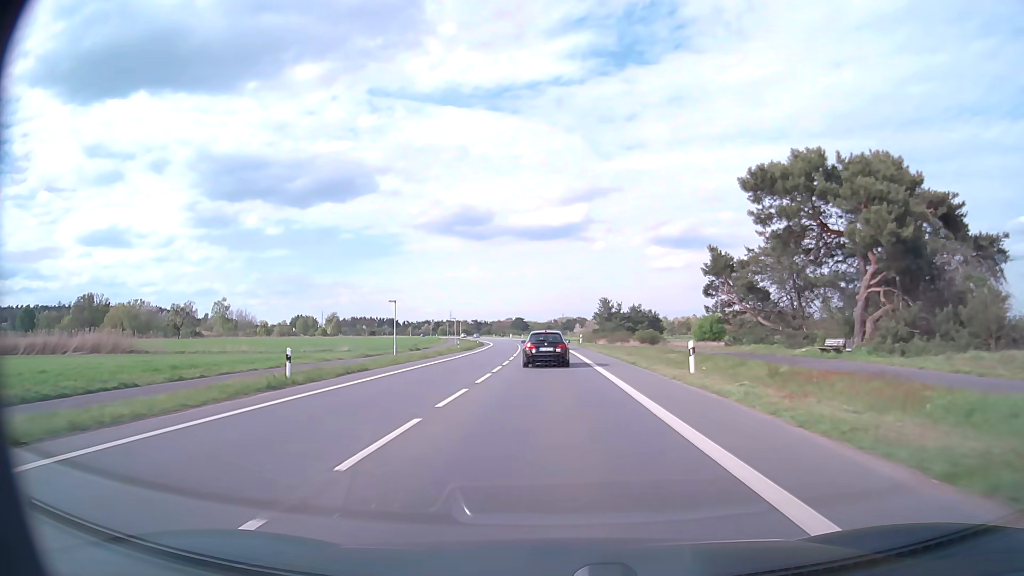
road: primary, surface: asphalt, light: Day
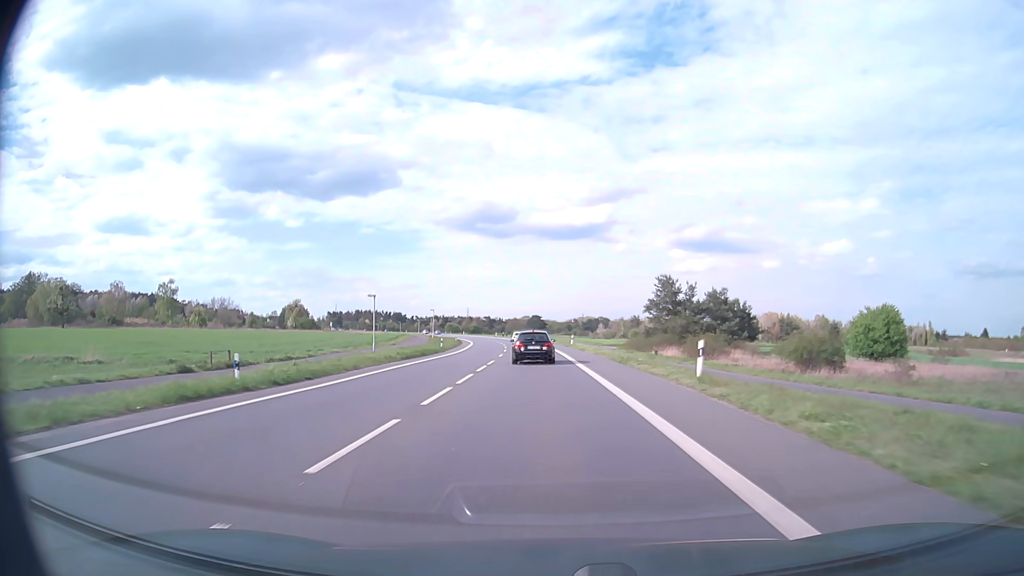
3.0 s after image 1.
(-0.5, +54.2) m; -2°
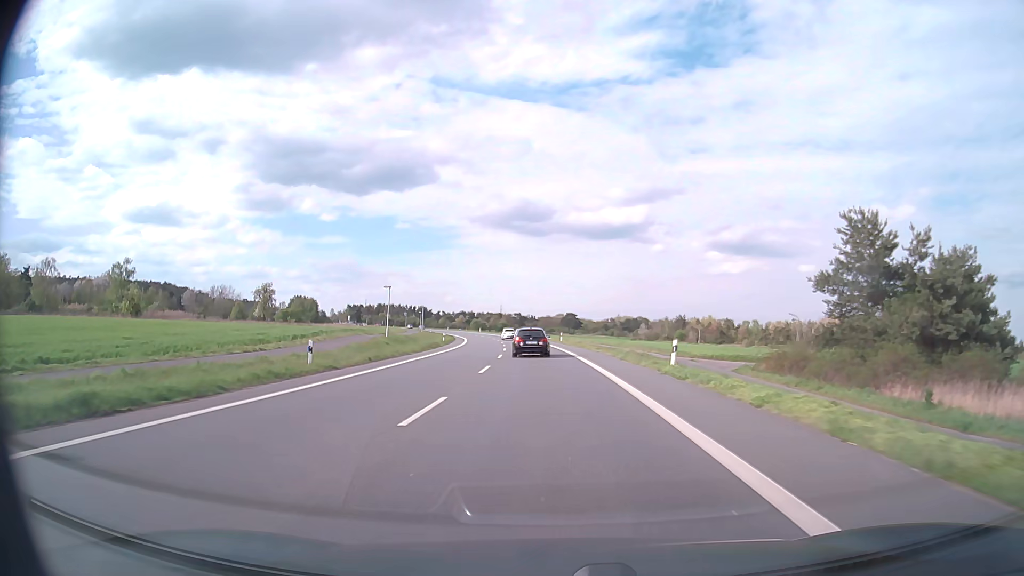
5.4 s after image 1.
(-1.2, +43.9) m; -3°
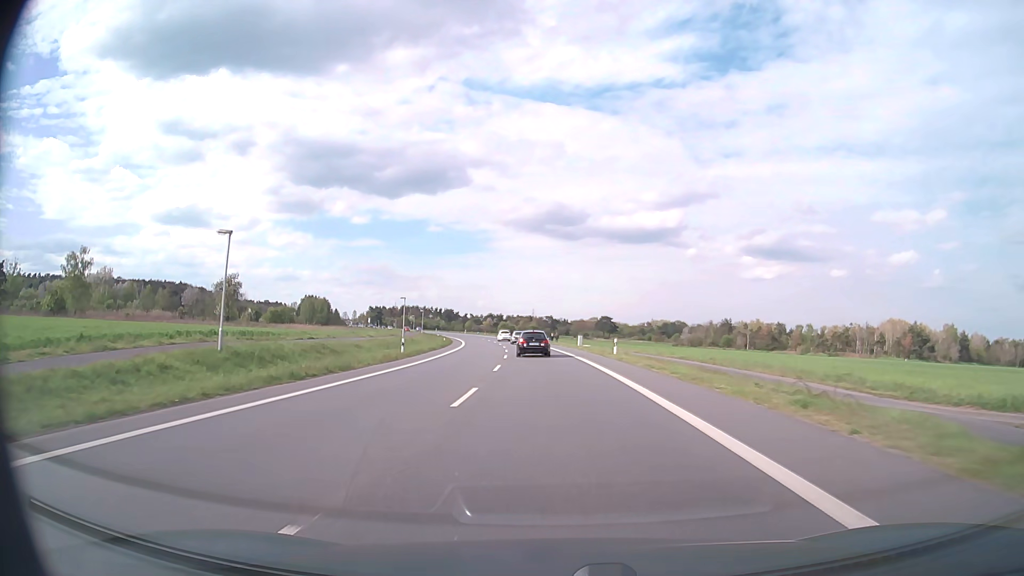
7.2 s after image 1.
(-0.8, +33.3) m; -3°
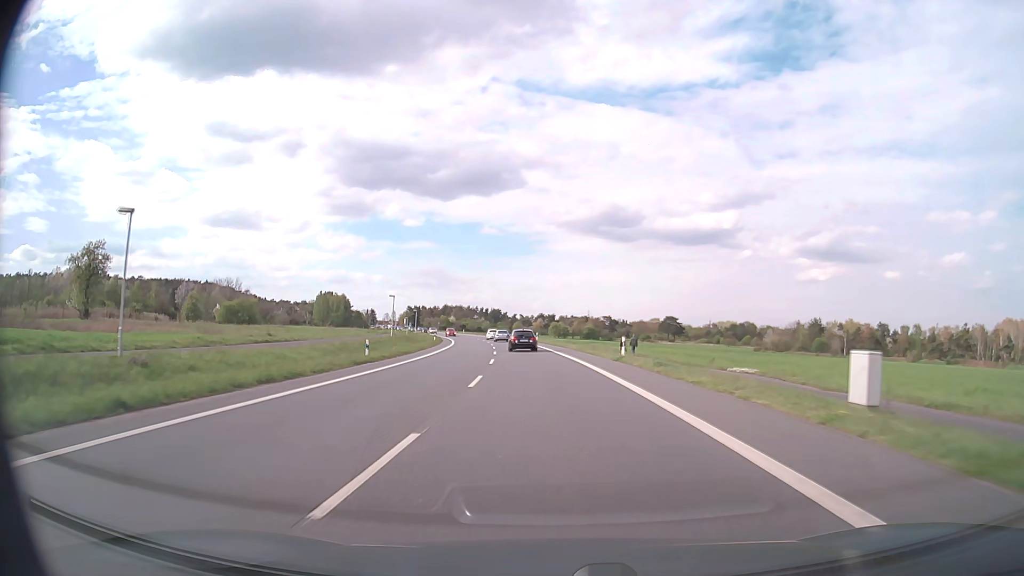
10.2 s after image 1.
(-2.1, +55.9) m; -5°
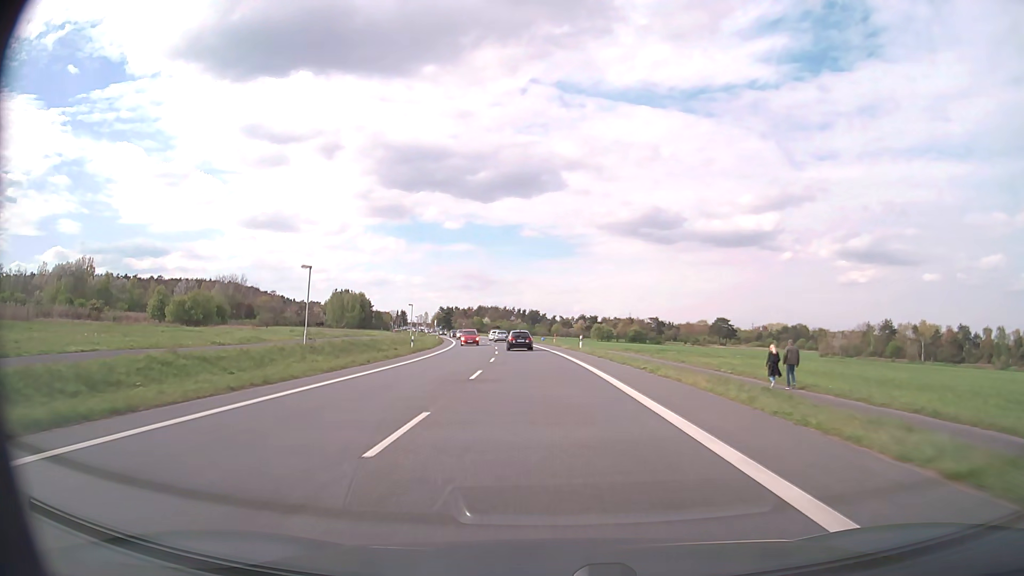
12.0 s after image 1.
(-1.0, +33.3) m; -3°
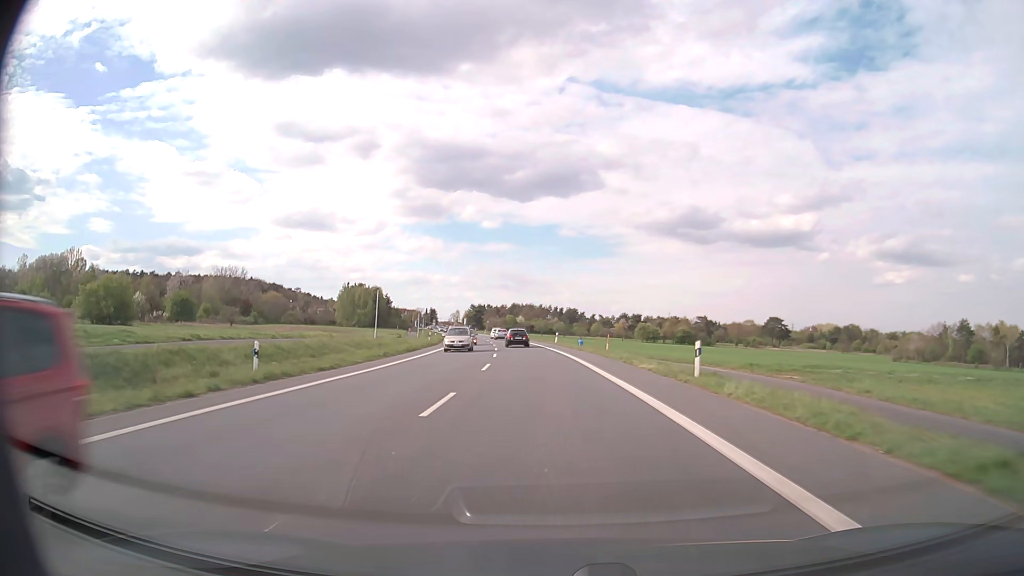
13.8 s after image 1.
(-0.9, +32.5) m; -3°
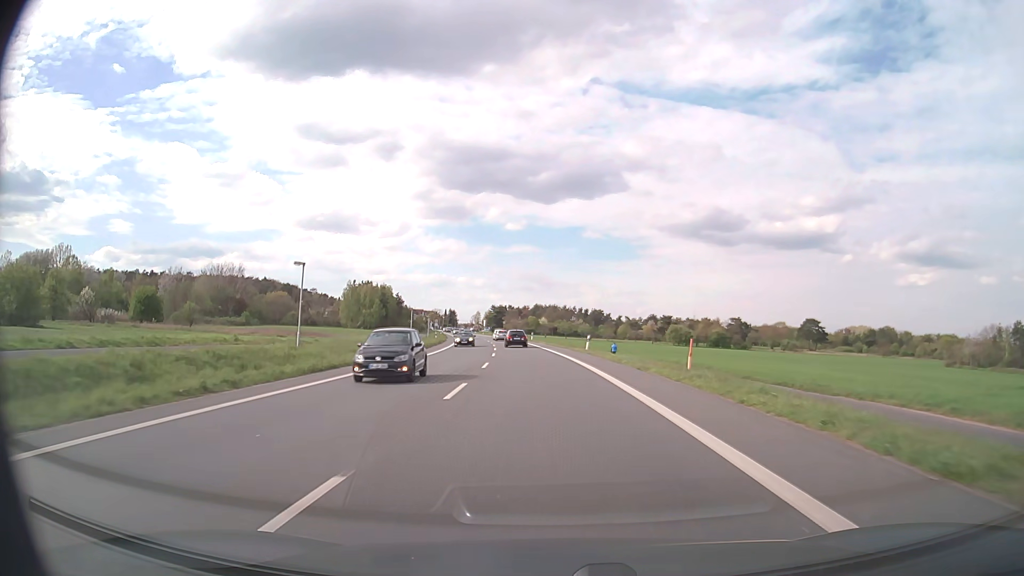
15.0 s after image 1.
(-0.3, +21.2) m; -2°
(0, +10) (0, +20) (-1, +30) (-1, +40) (-2, +50) (-3, +60) (-4, +70) (-5, +80) (-7, +90) (-8, +100) m
